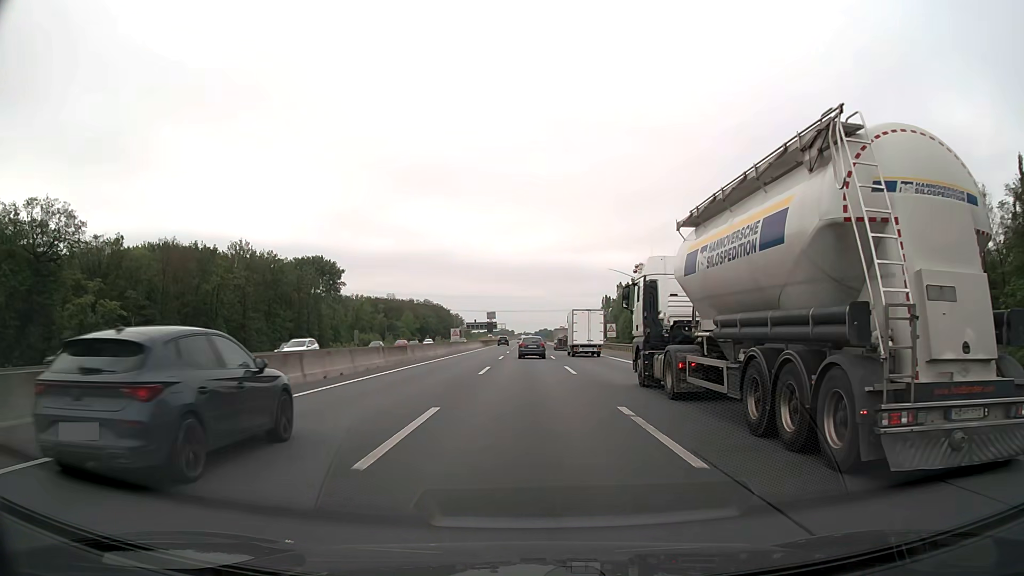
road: motorway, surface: asphalt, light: Day
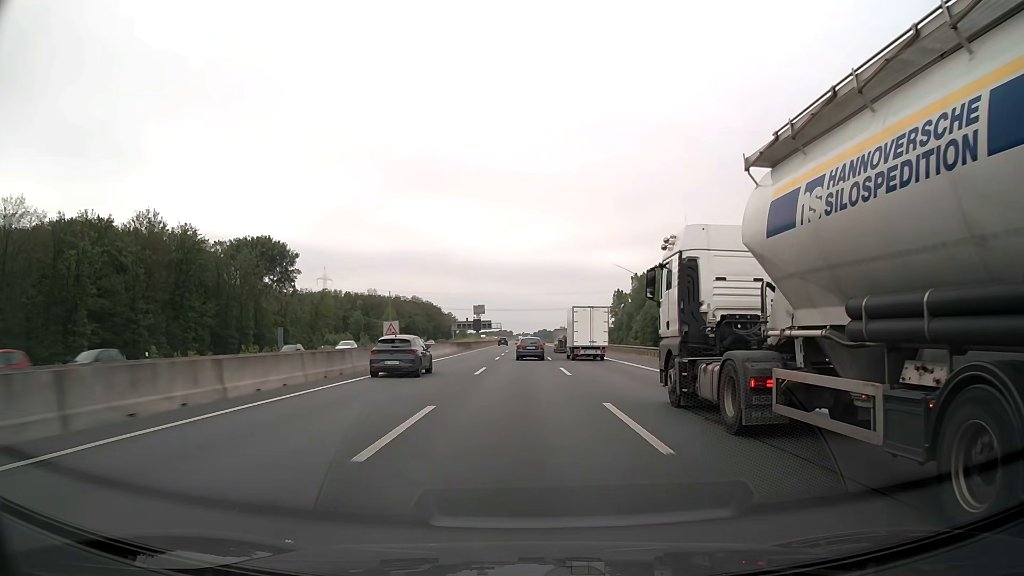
(0.0, +35.6) m; 0°
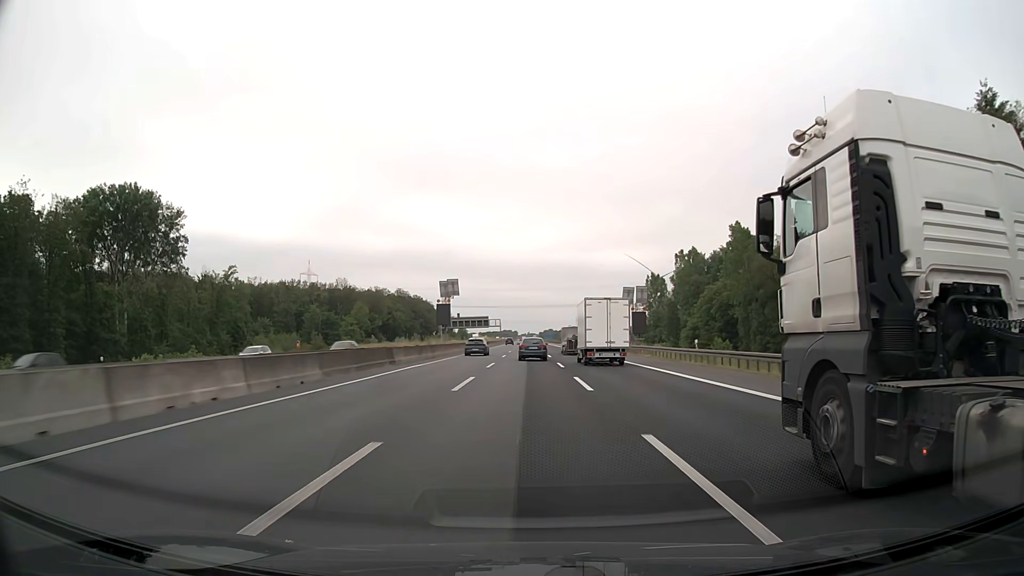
(-0.1, +53.0) m; 0°
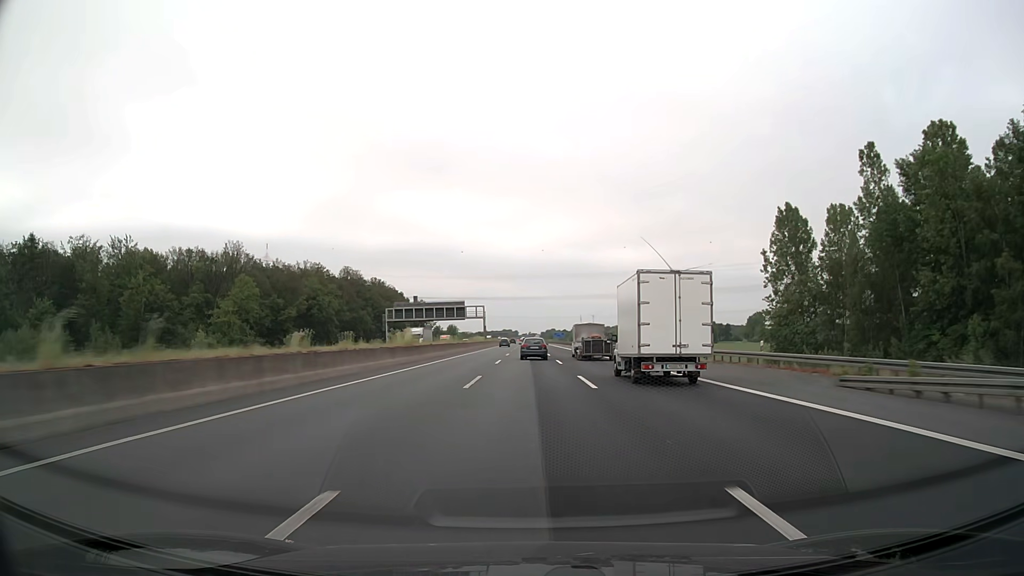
(-0.2, +87.7) m; 0°
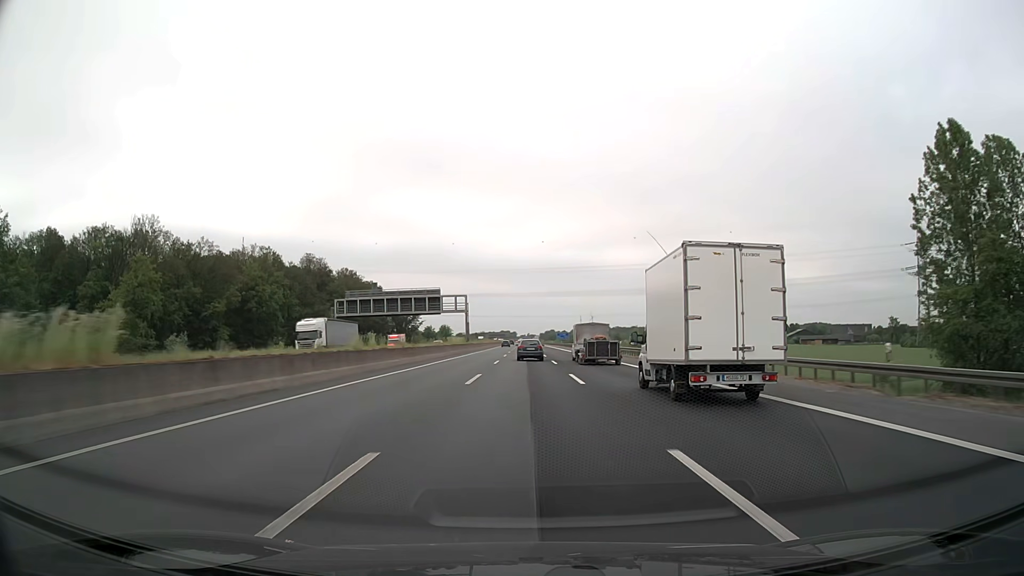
(+0.1, +35.1) m; 0°
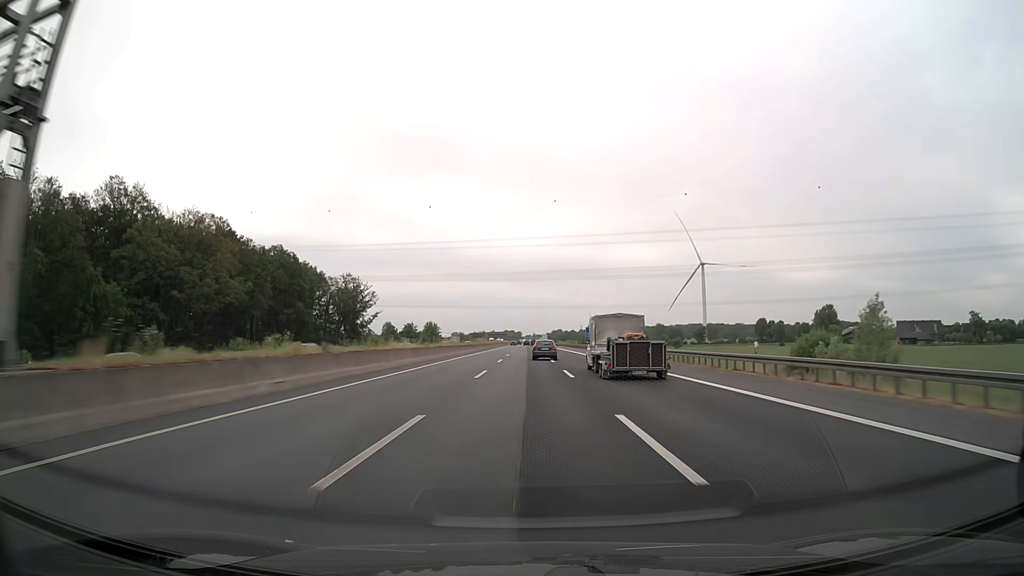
(-0.2, +88.9) m; 0°
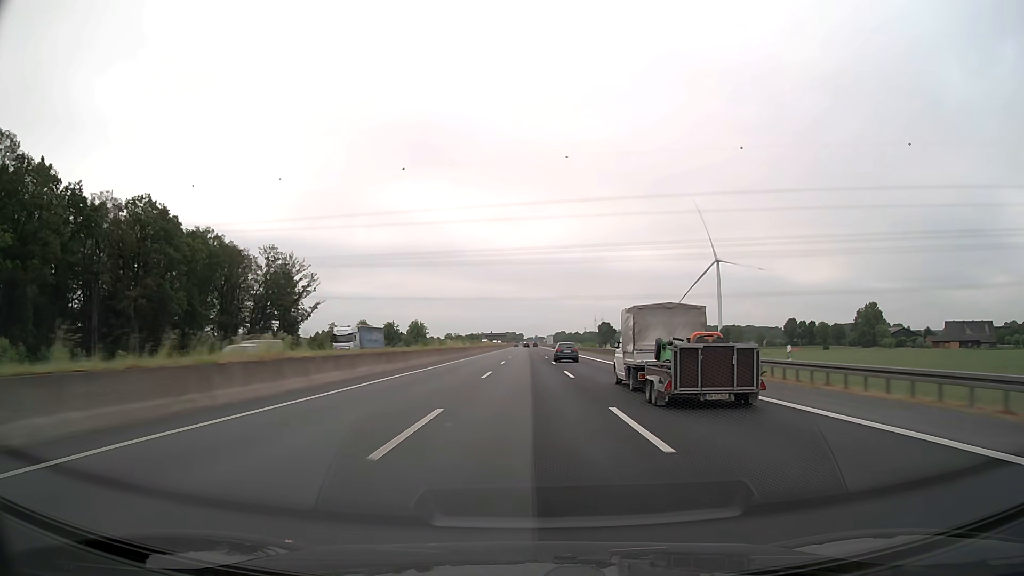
(-0.1, +54.2) m; 0°
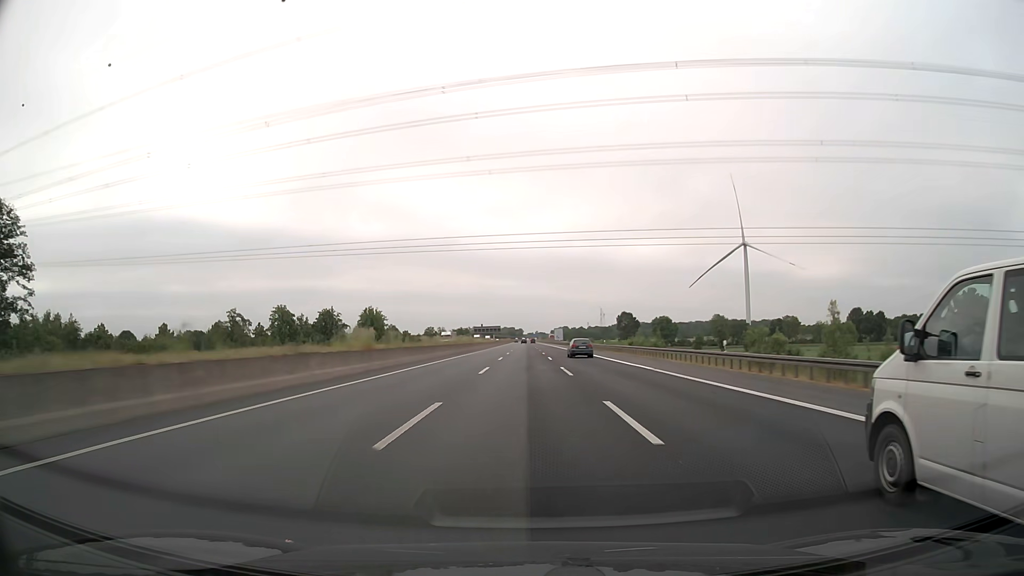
(0.0, +92.7) m; 0°
(0, +10) (0, +20) (0, +30) (0, +40) (0, +50) (0, +60) (0, +70) (0, +80) (0, +90) (0, +100) m
